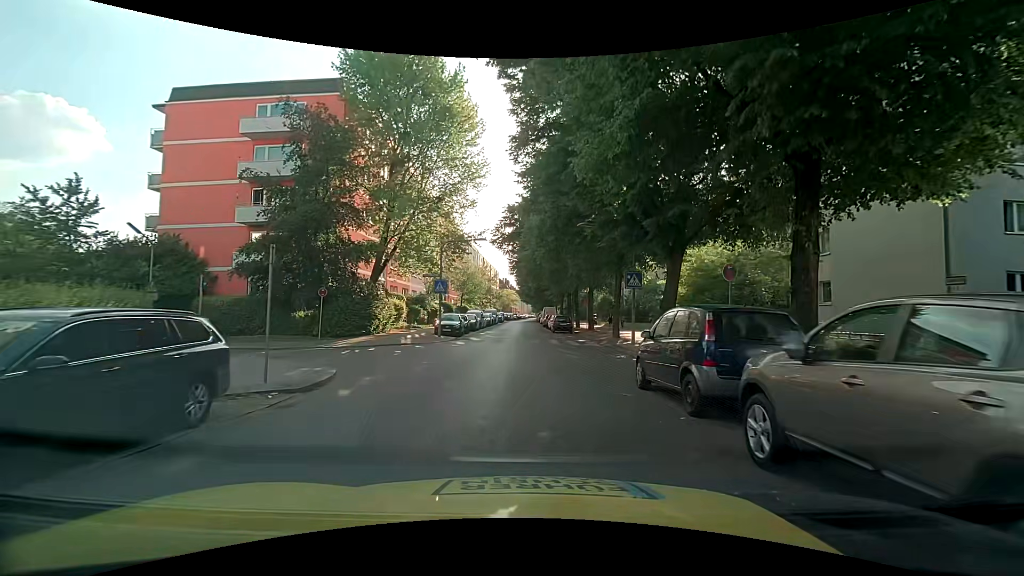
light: Day
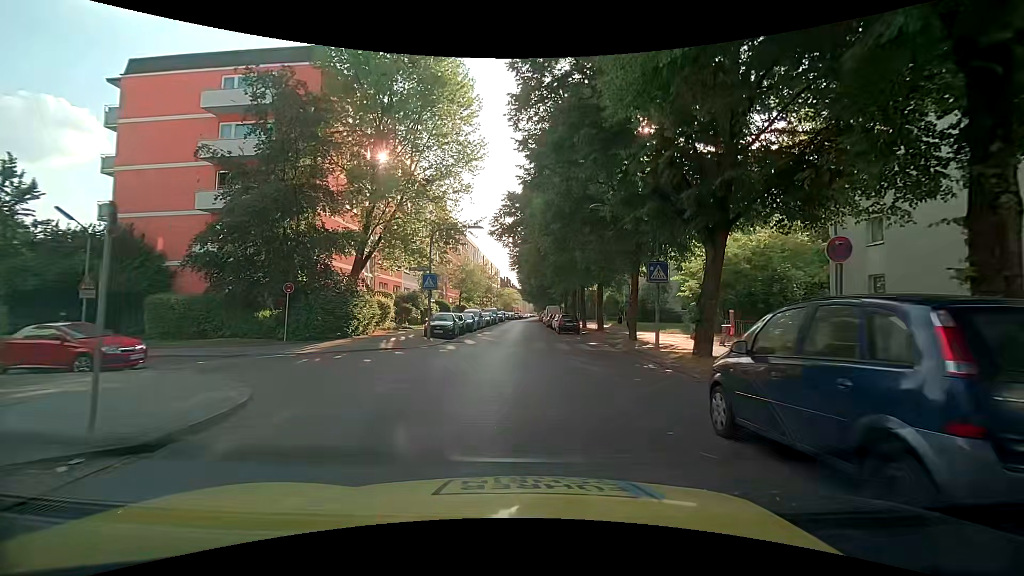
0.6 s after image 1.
(0.0, +3.9) m; 0°
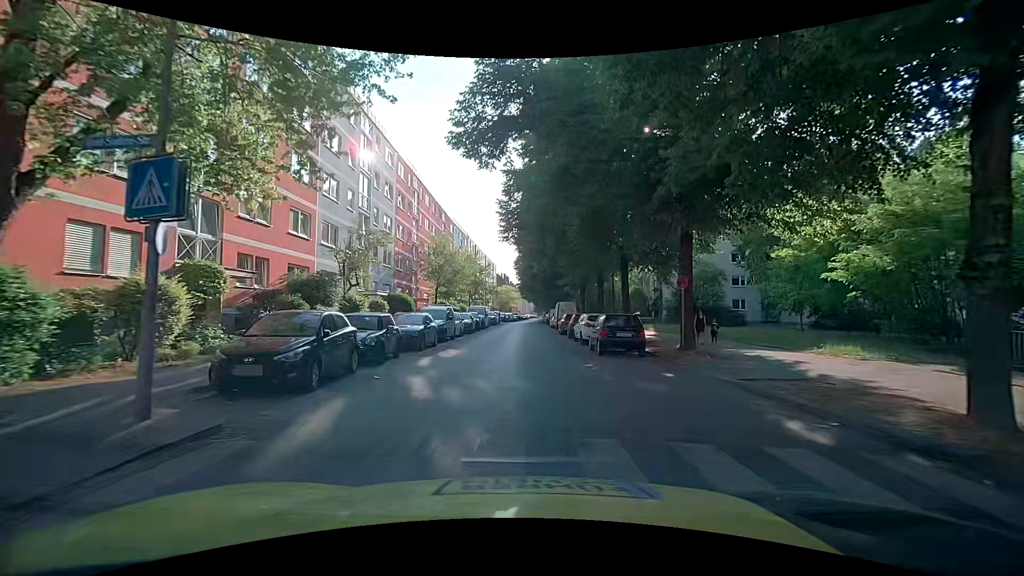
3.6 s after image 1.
(0.0, +19.2) m; 0°
(0, +10) (0, +20) (0, +30) (+1, +40) (+1, +50) (+1, +60) (+1, +70) (+1, +80) (+1, +90) (+2, +100) m
